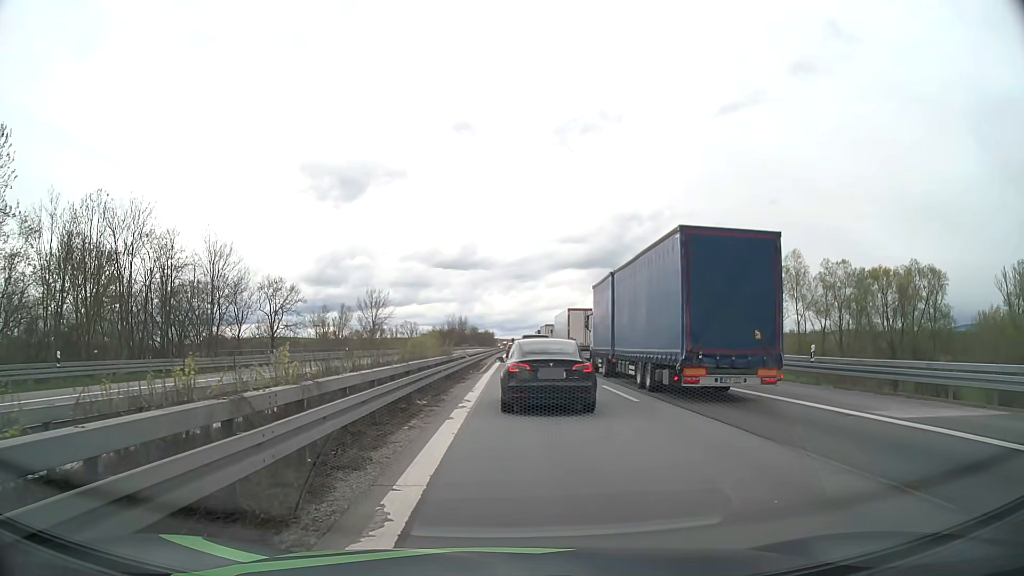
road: motorway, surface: asphalt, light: Day
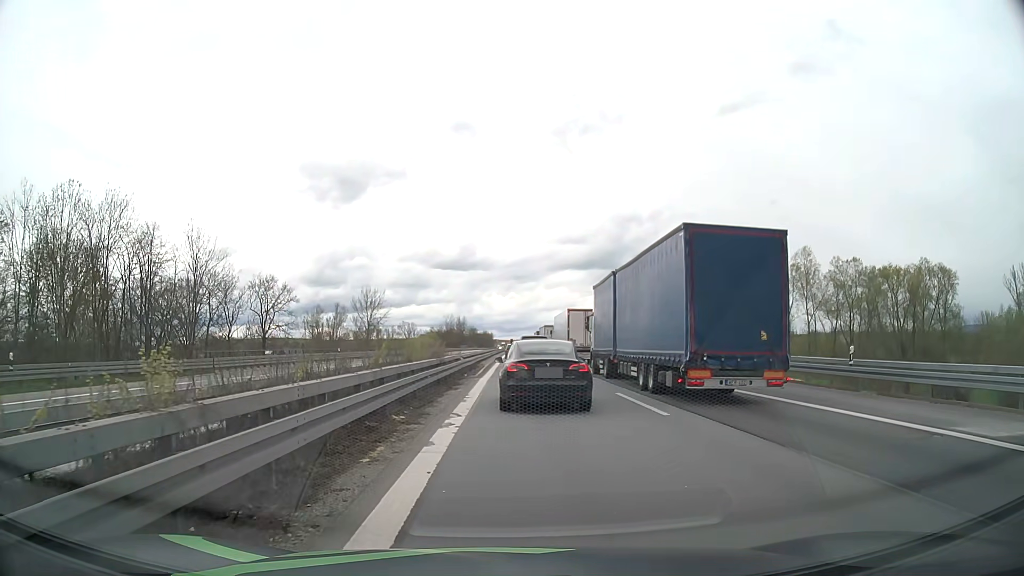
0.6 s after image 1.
(0.0, +3.1) m; 0°
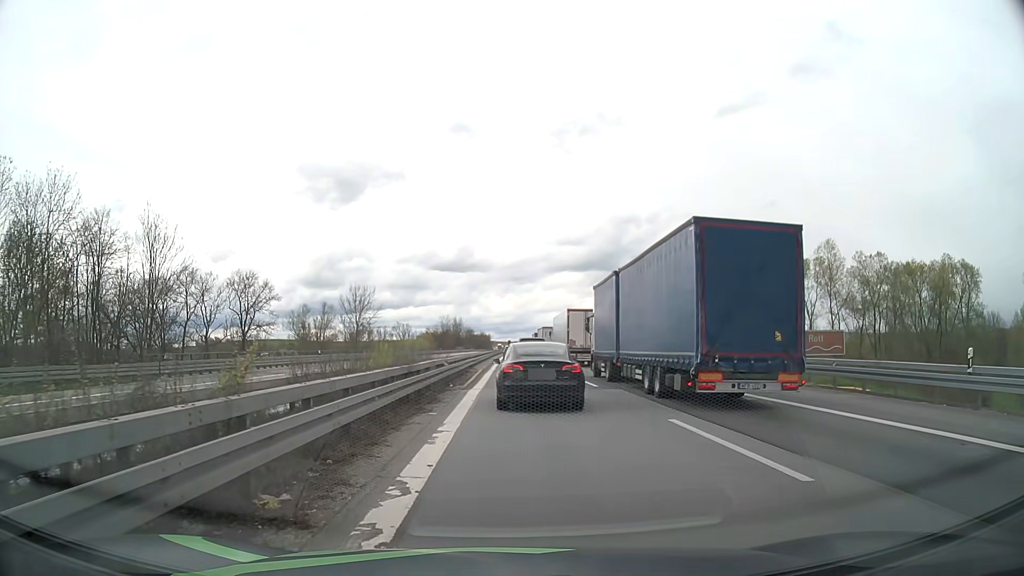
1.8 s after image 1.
(0.0, +6.6) m; 0°
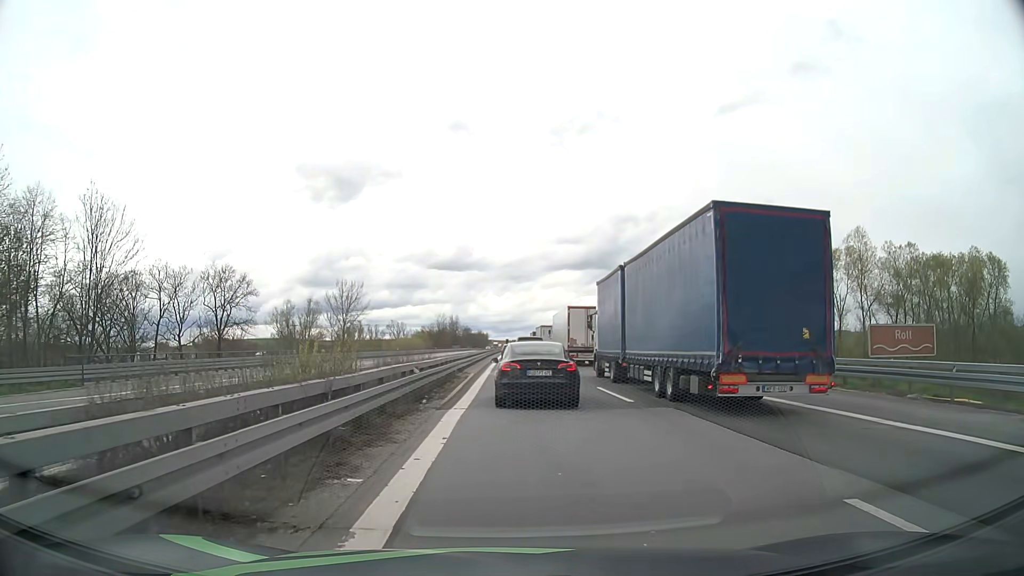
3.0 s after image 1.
(0.0, +7.1) m; 0°
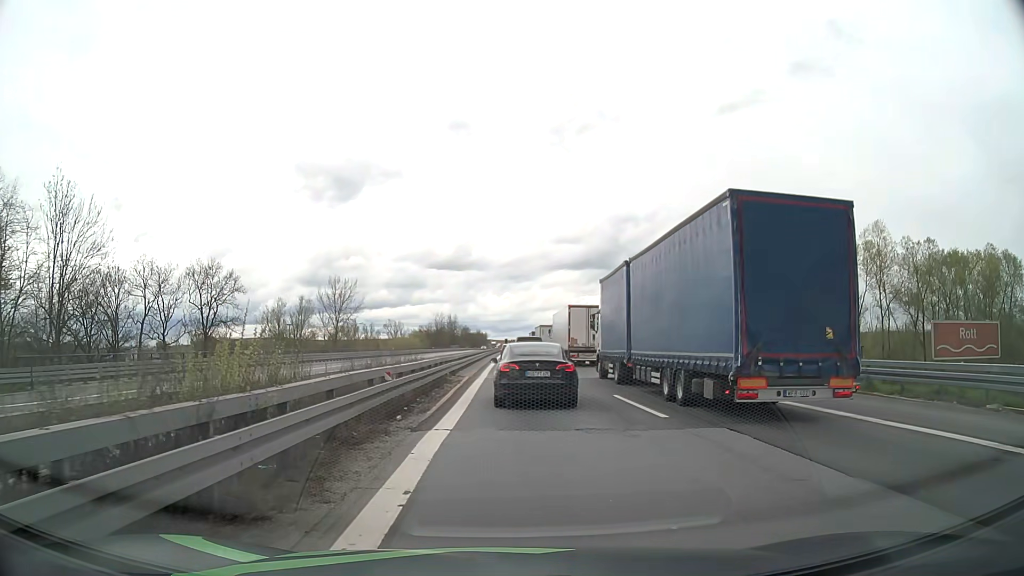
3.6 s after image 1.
(0.0, +3.7) m; 0°
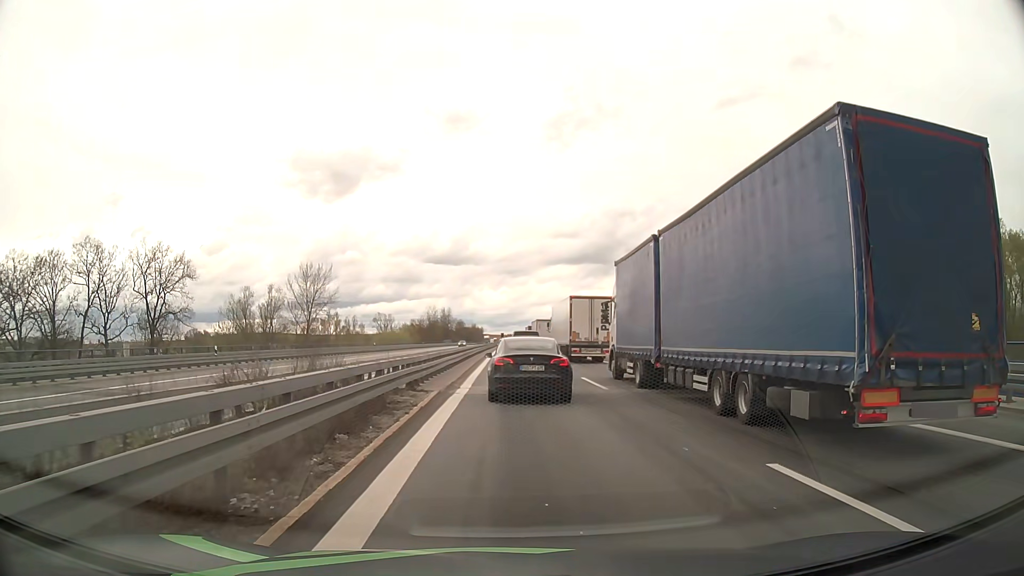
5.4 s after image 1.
(+0.1, +11.7) m; +1°
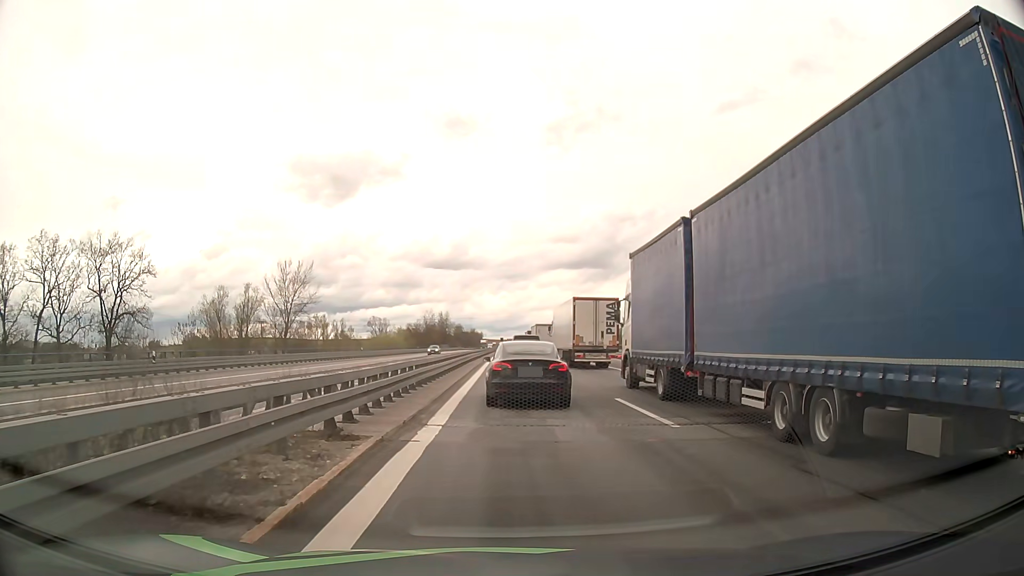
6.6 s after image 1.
(0.0, +8.1) m; 0°
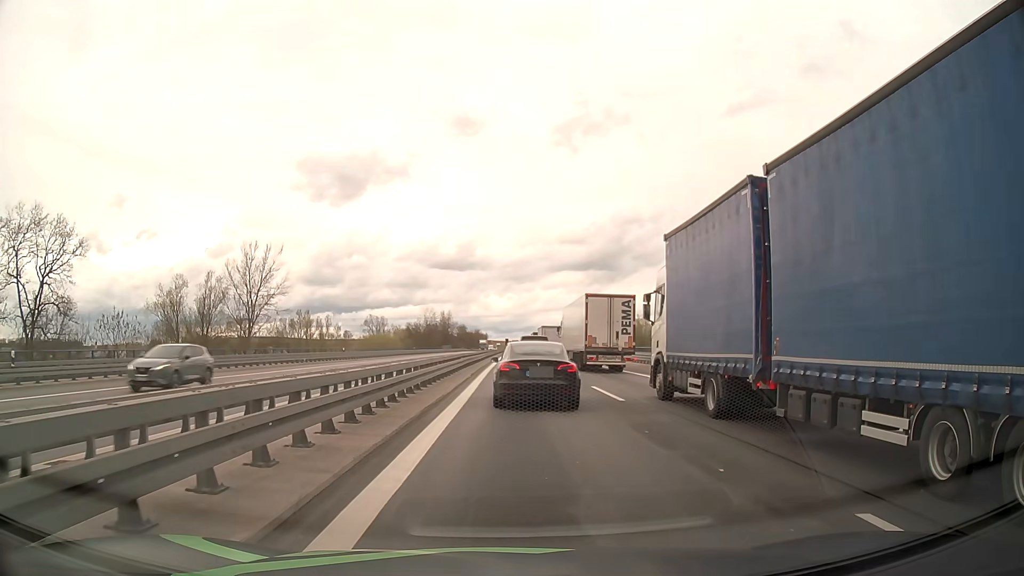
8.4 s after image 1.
(-0.1, +12.2) m; -2°
(0, +10) (0, +20) (+1, +30) (+1, +40) (+1, +50) (+2, +60) (+2, +70) (+2, +80) (+3, +90) (+3, +100) m
